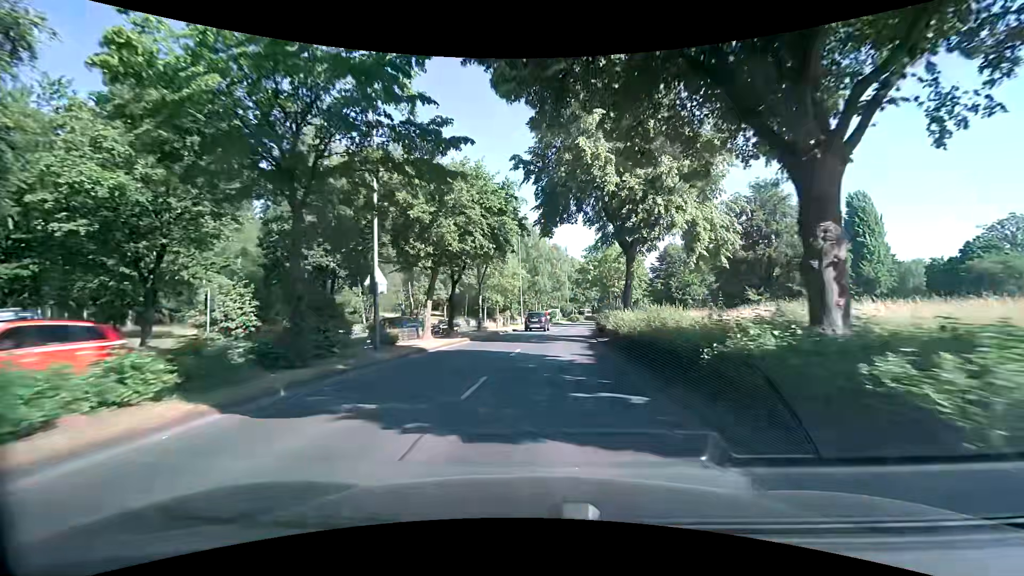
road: primary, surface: asphalt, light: Day
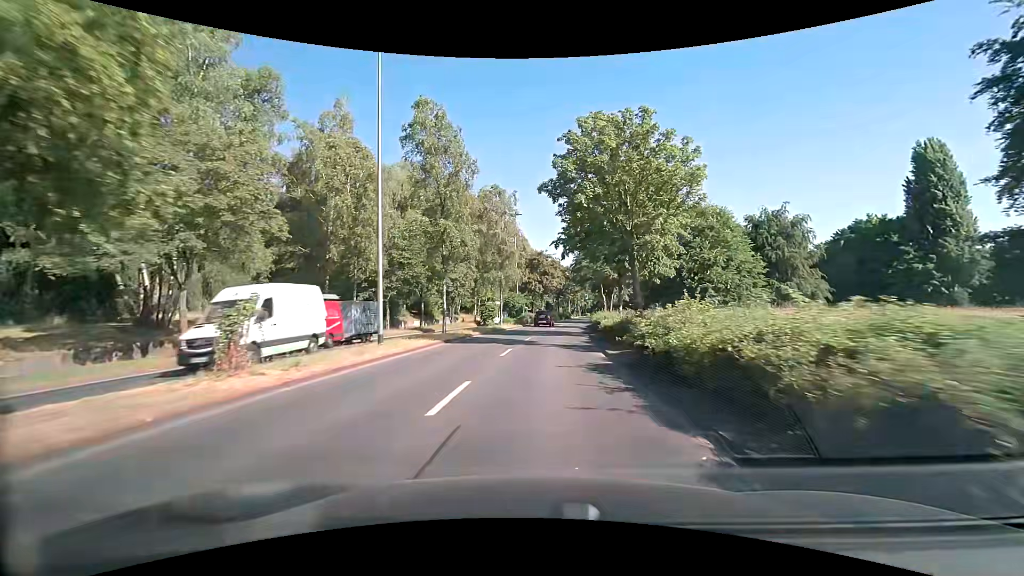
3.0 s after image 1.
(+2.4, +37.2) m; +6°
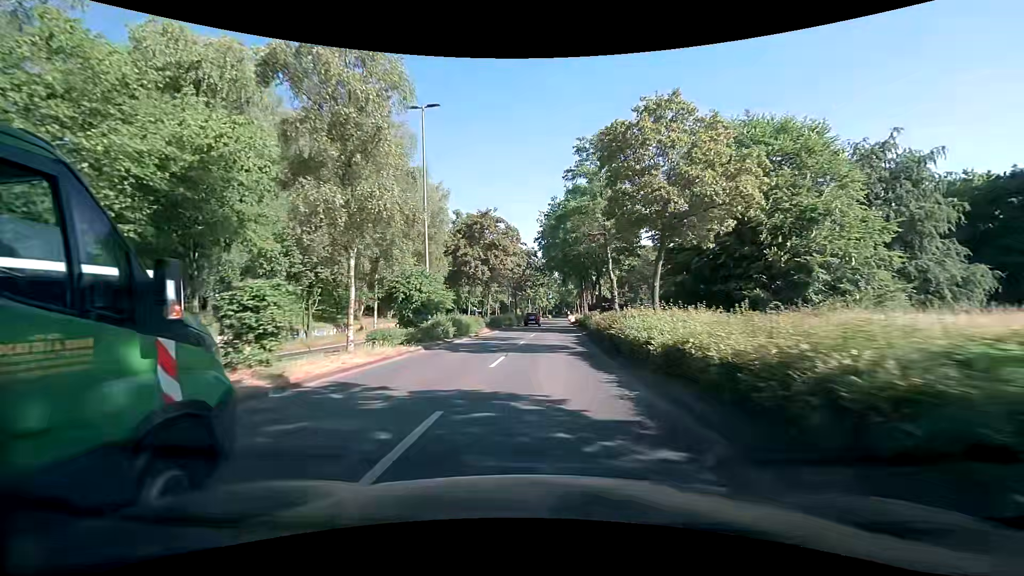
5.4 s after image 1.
(+1.1, +30.2) m; +4°
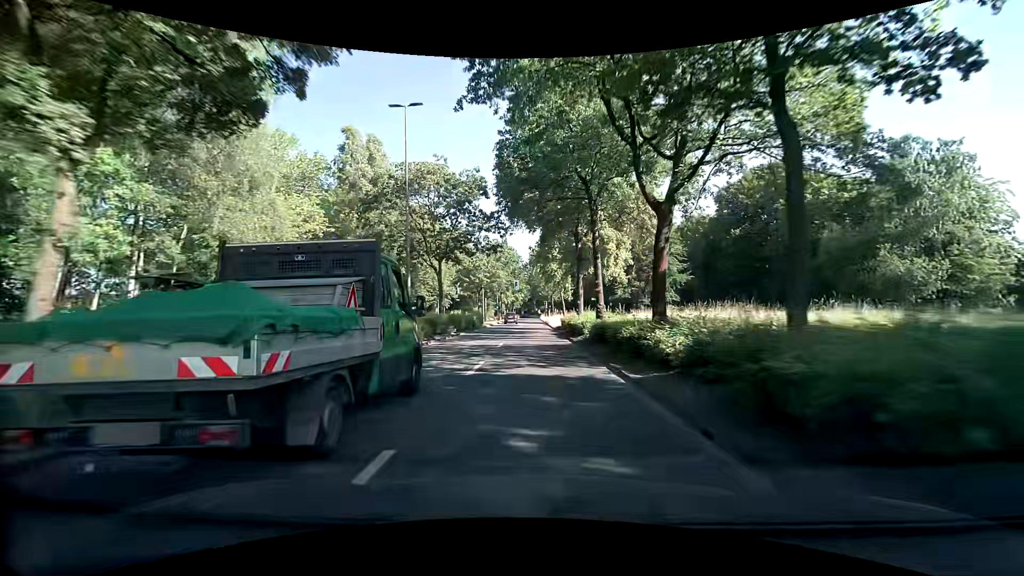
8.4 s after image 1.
(+2.0, +38.1) m; +4°
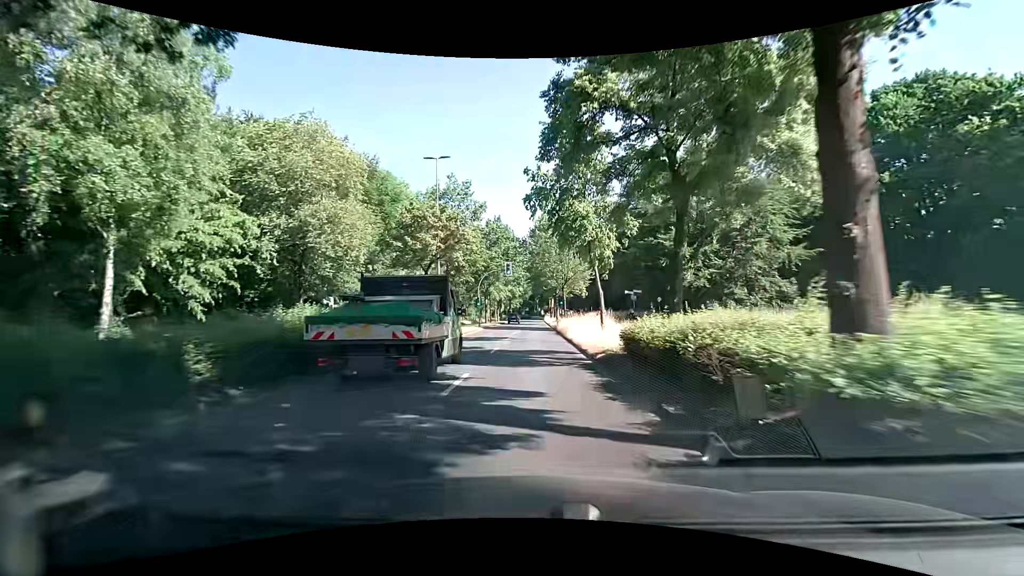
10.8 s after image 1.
(0.0, +29.8) m; -1°
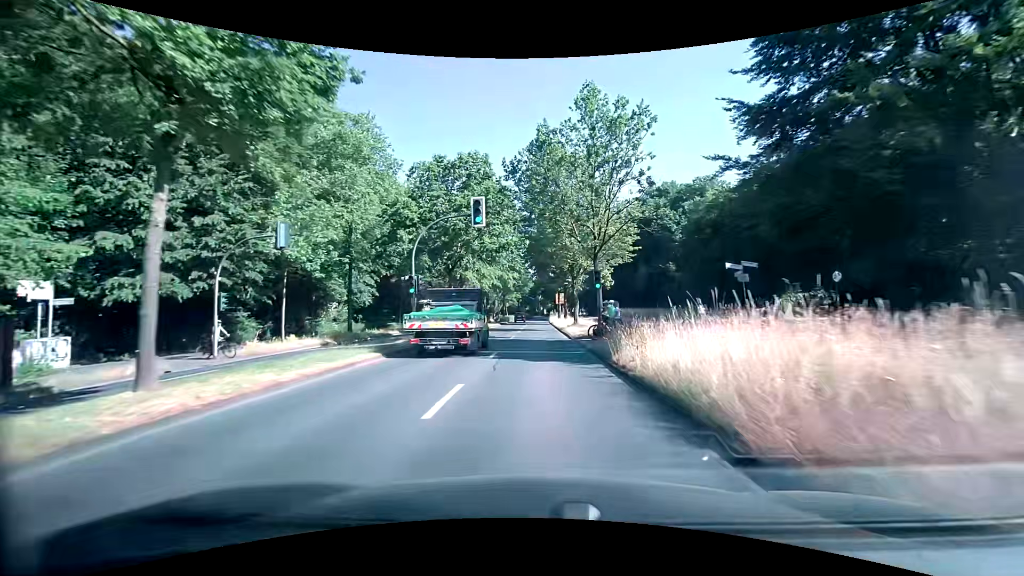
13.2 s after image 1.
(+0.1, +29.0) m; +1°
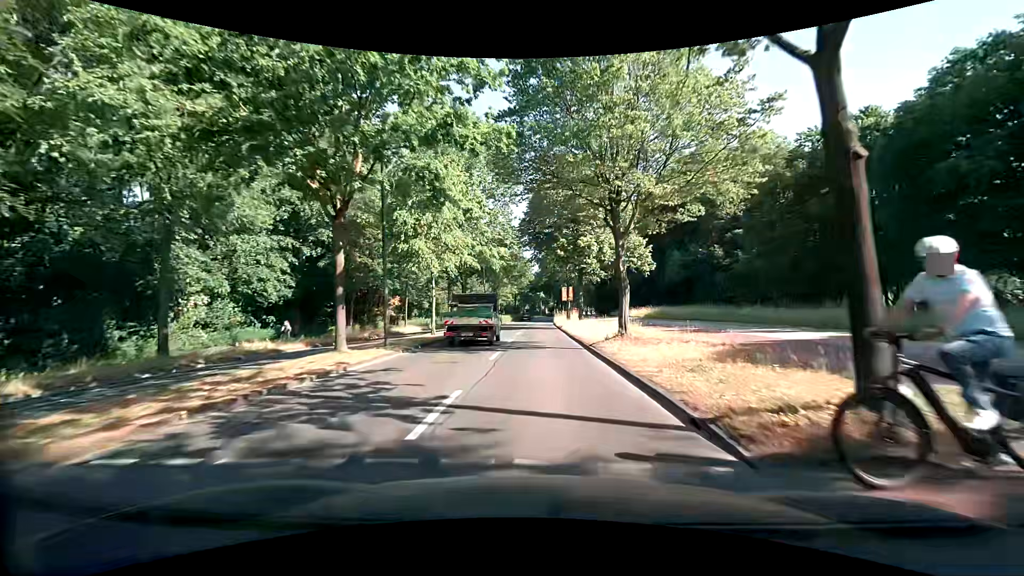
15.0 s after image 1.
(-0.1, +21.7) m; -1°
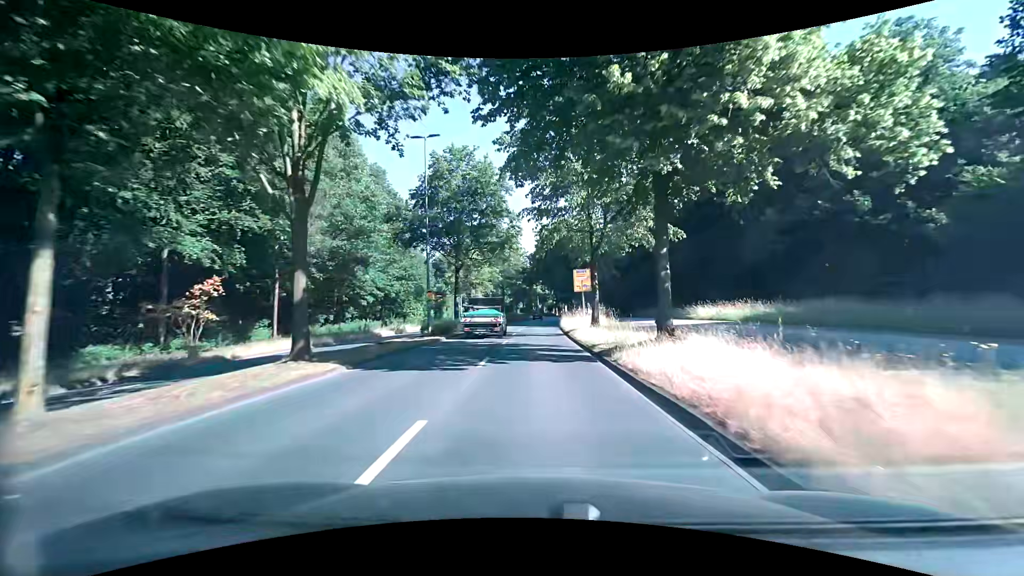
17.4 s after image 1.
(+0.2, +29.6) m; +1°
(0, +10) (0, +20) (0, +30) (0, +40) (0, +50) (0, +60) (0, +70) (+1, +80) (+2, +90) (+3, +100) m
